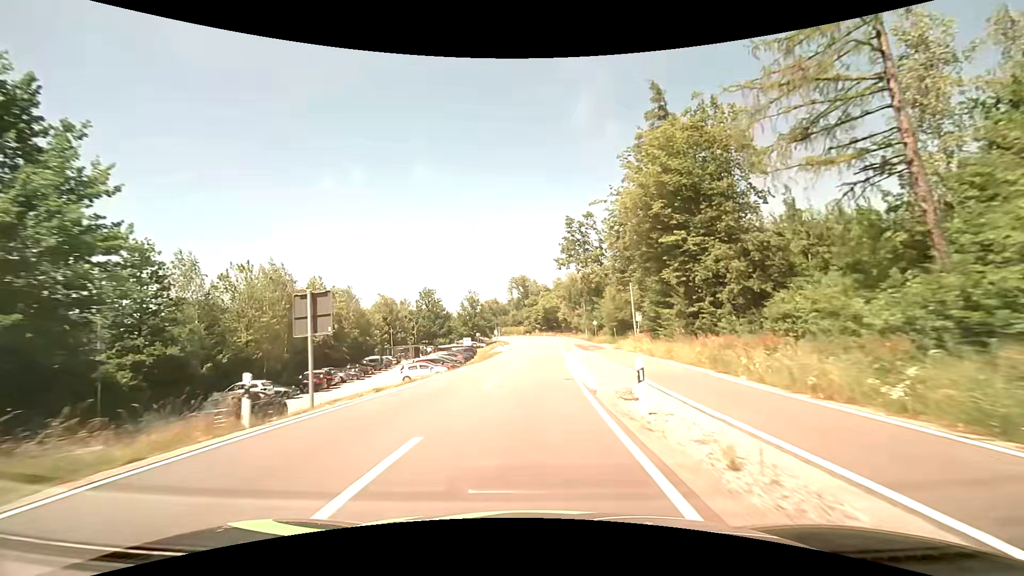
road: tertiary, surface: asphalt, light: Day
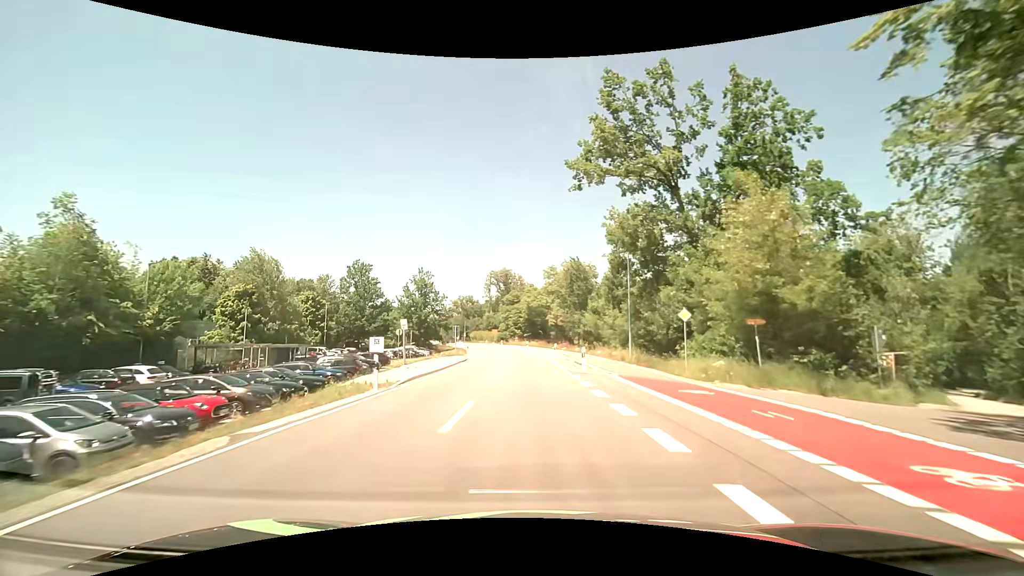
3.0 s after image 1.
(+0.8, +43.4) m; +2°
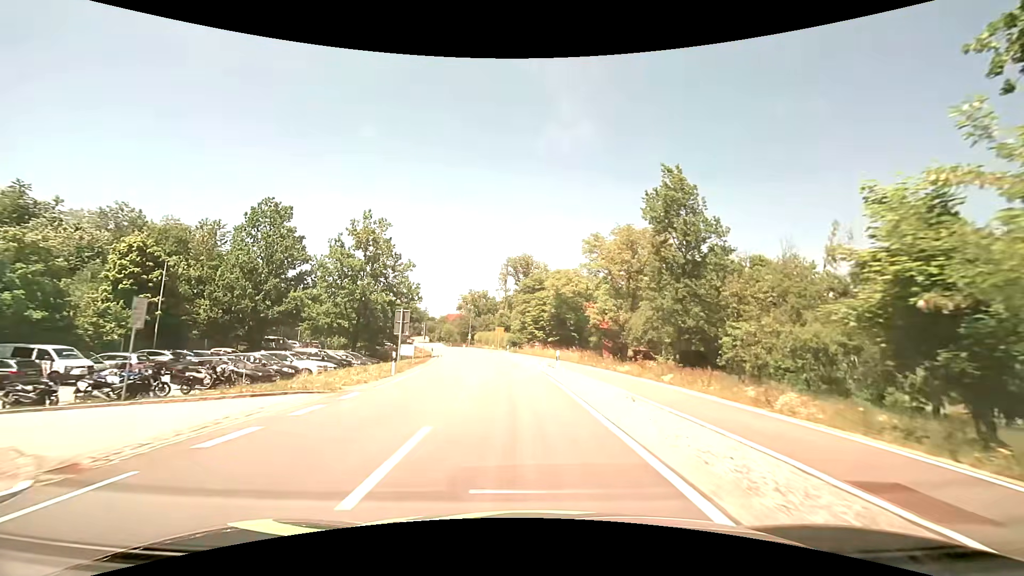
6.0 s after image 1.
(-0.5, +39.6) m; -3°
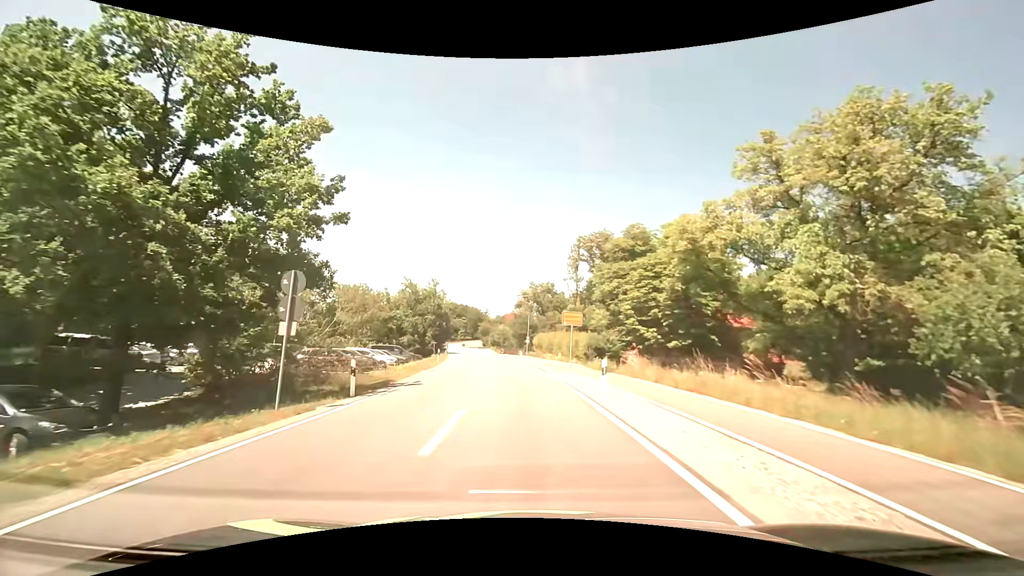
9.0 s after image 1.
(-2.0, +33.8) m; -7°
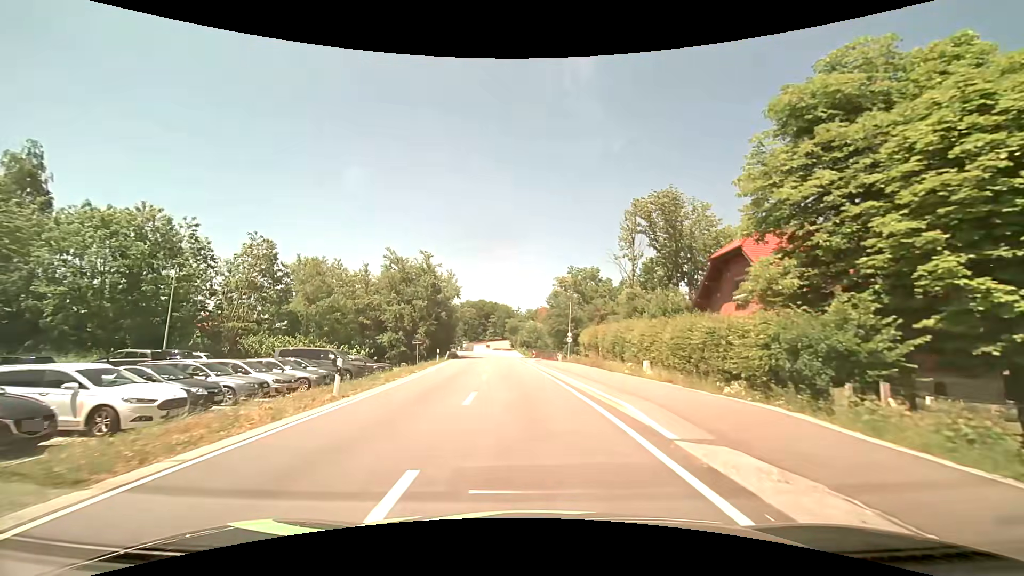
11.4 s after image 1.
(-1.1, +26.1) m; -5°
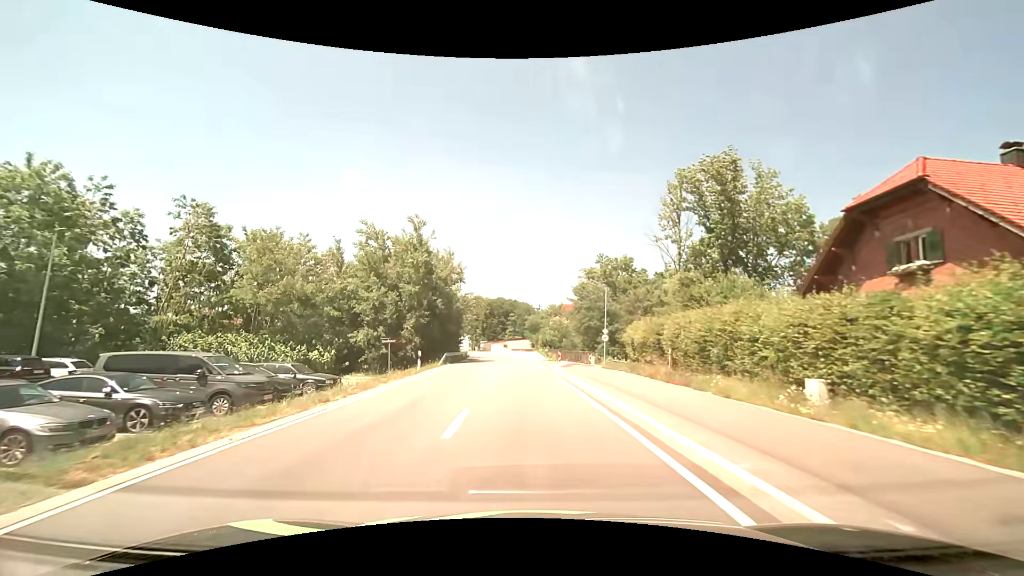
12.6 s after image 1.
(-0.2, +13.1) m; -2°
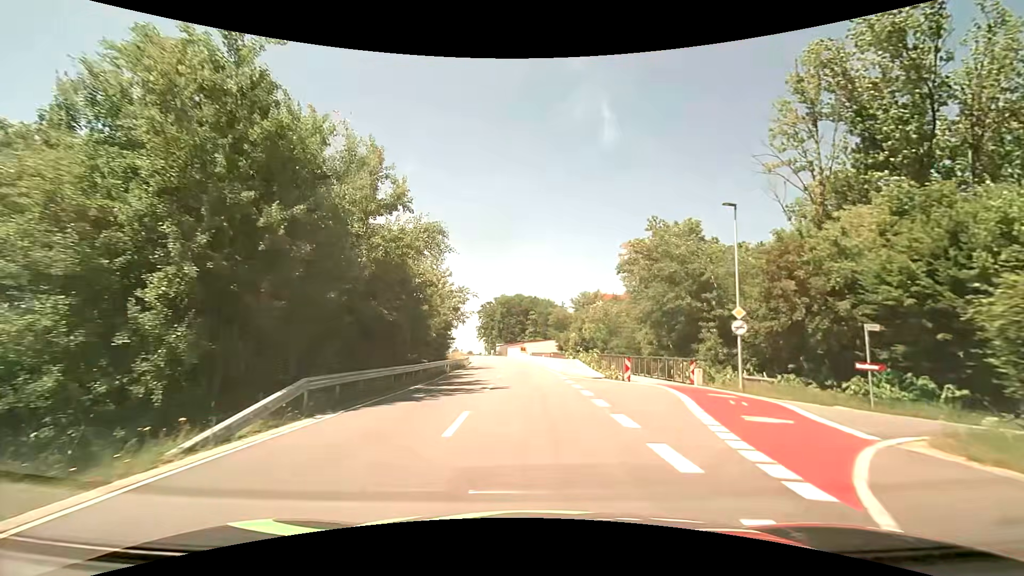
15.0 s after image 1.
(-0.6, +26.6) m; -2°
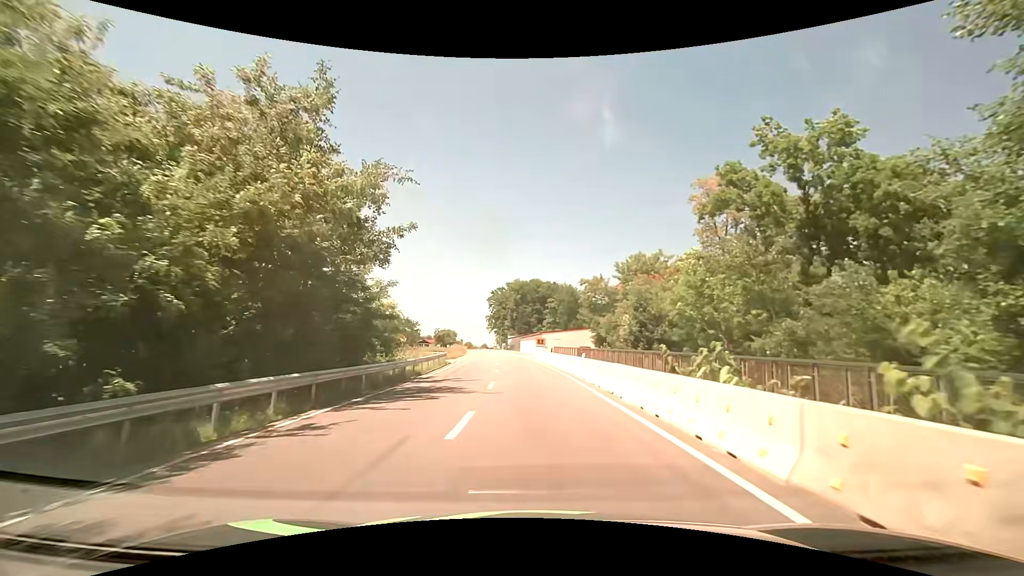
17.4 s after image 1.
(-0.5, +27.6) m; -2°
(0, +10) (0, +20) (-1, +30) (-1, +40) (-2, +50) (-3, +60) (-5, +70) (-6, +80) (-7, +90) (-8, +100) m
